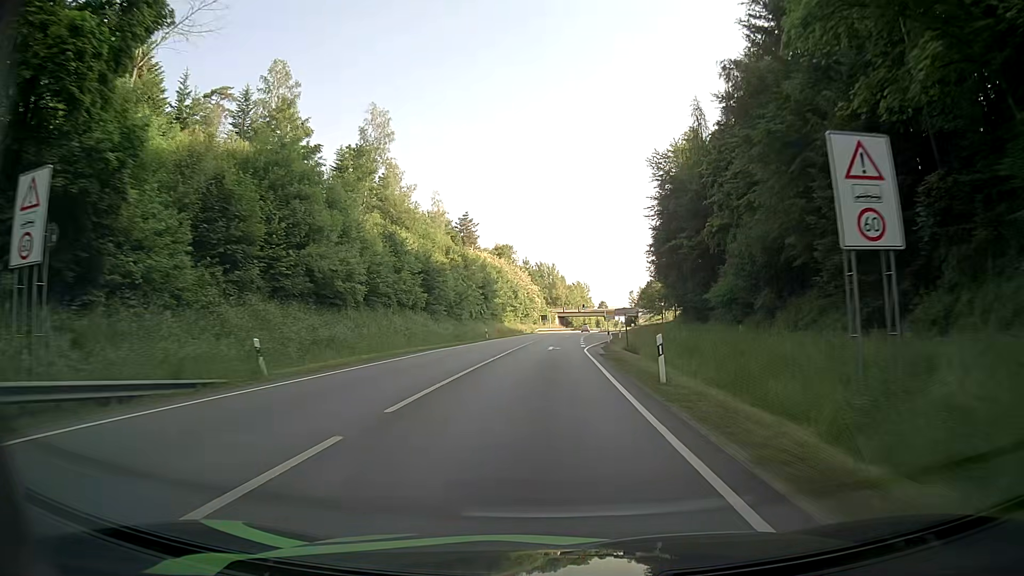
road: primary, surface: asphalt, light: Day
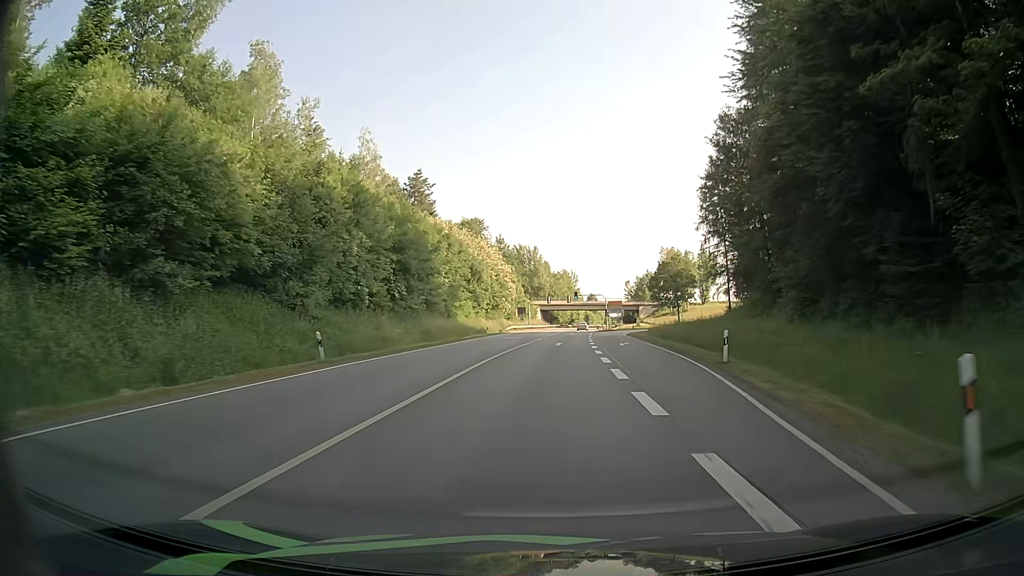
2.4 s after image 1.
(+0.5, +43.2) m; +1°
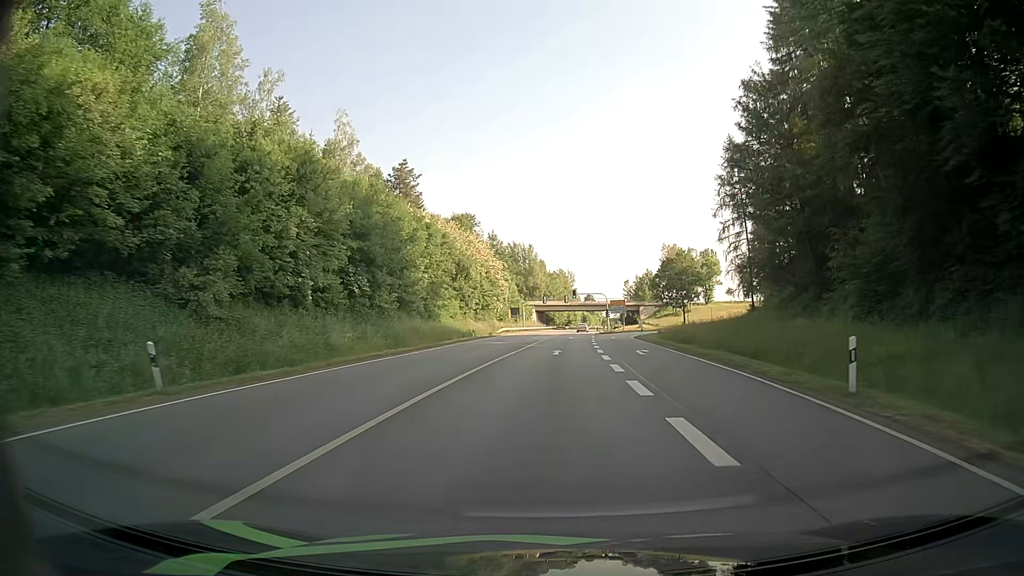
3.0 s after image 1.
(0.0, +9.4) m; 0°
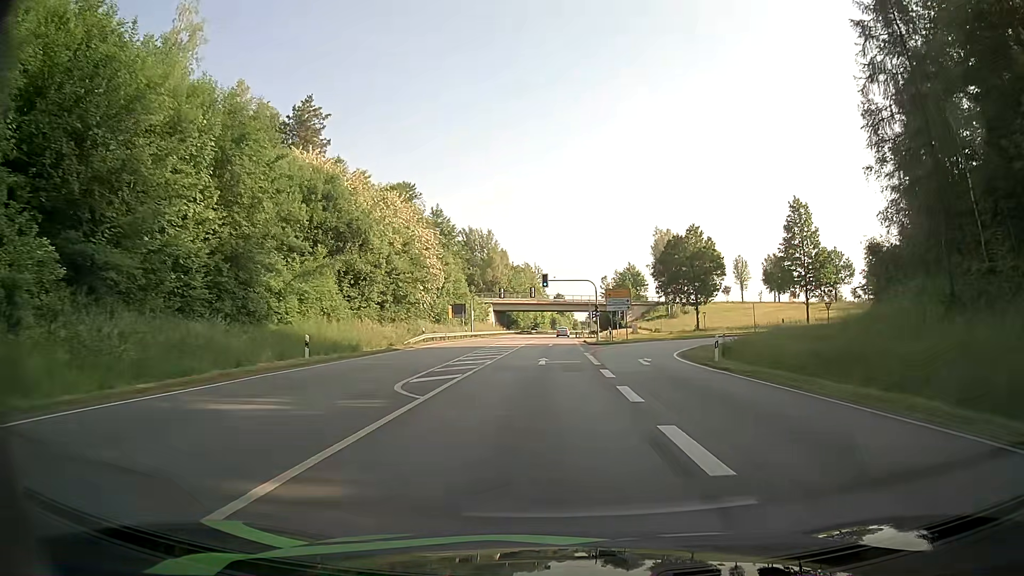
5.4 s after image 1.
(+0.7, +36.2) m; +2°
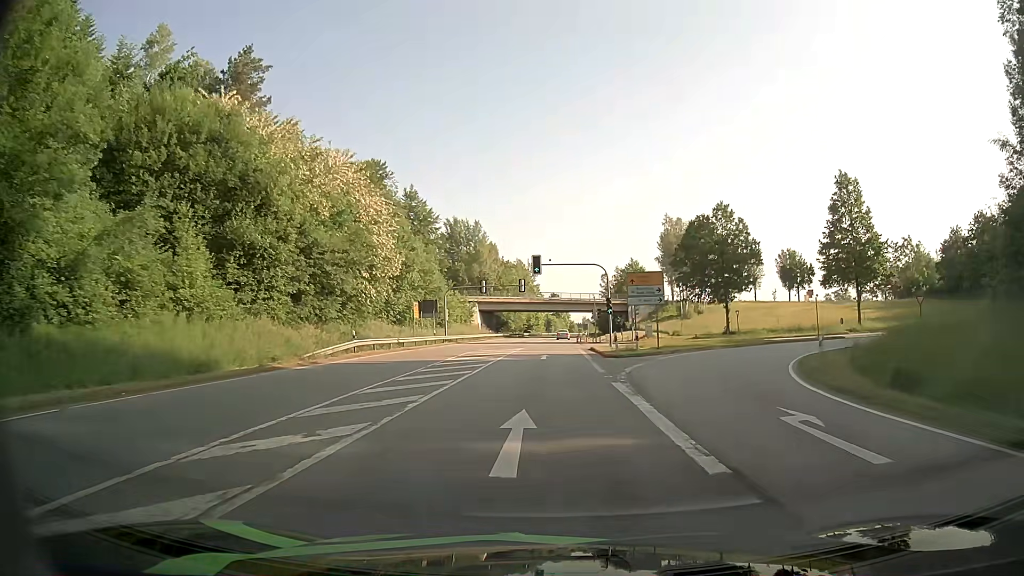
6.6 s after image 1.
(+0.2, +18.1) m; +1°
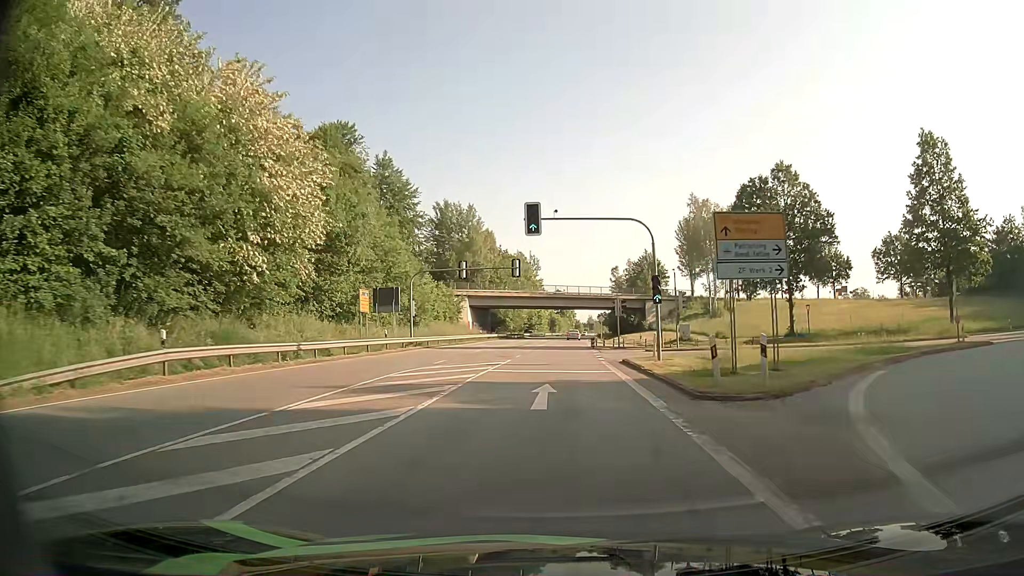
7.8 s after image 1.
(-0.1, +19.1) m; 0°
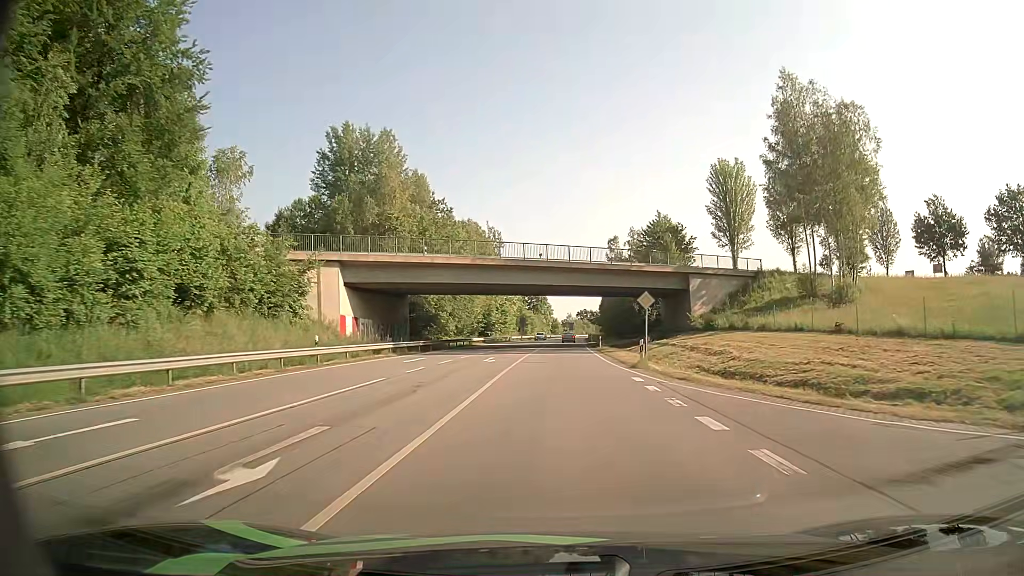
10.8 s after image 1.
(+0.7, +51.8) m; +2°
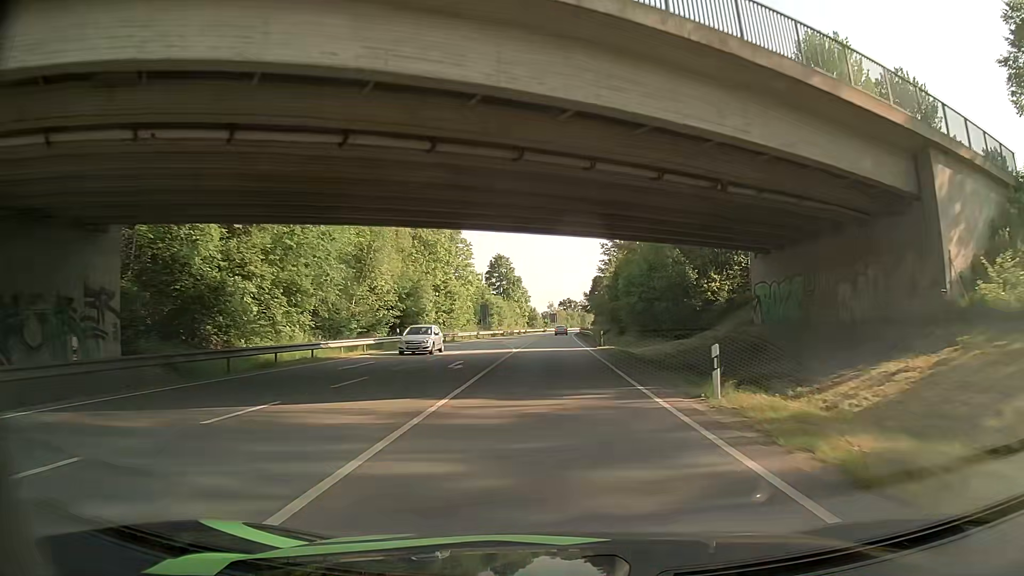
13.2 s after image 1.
(+0.6, +44.0) m; +2°
(0, +10) (0, +20) (0, +30) (0, +40) (0, +50) (0, +60) (+1, +70) (+1, +80) (+1, +90) (+1, +100) m
